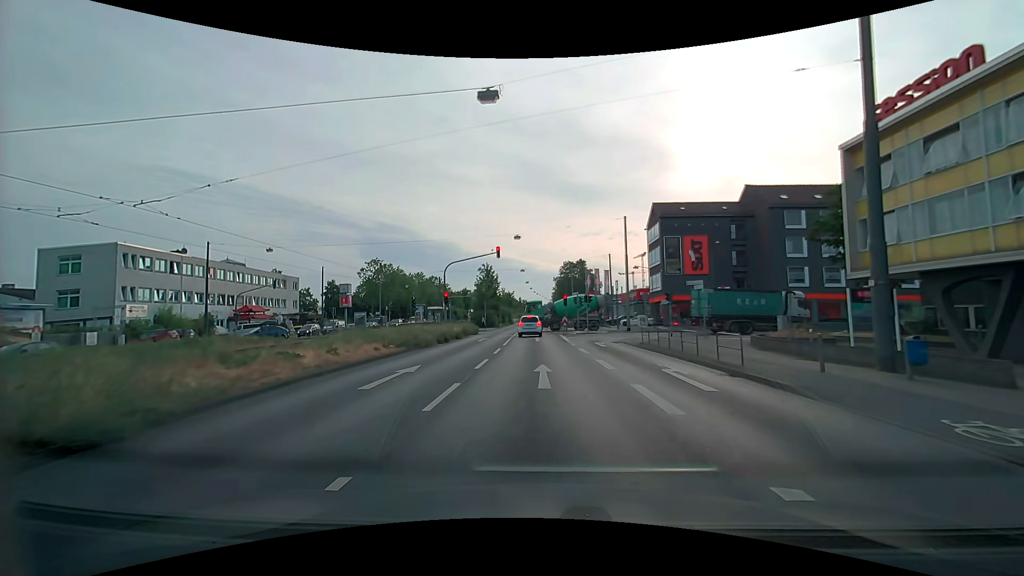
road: primary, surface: asphalt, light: Day
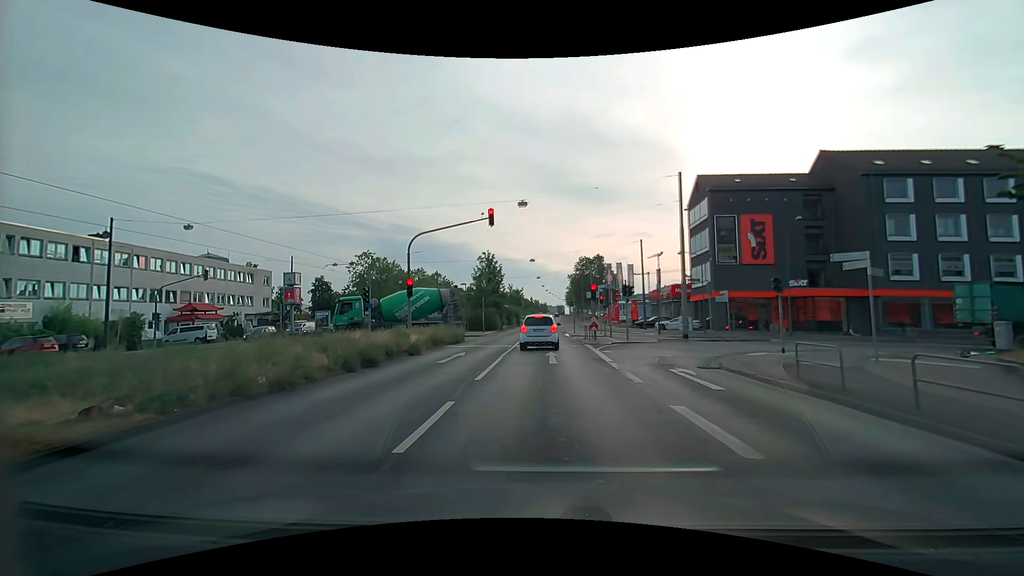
(-0.4, +14.2) m; -2°
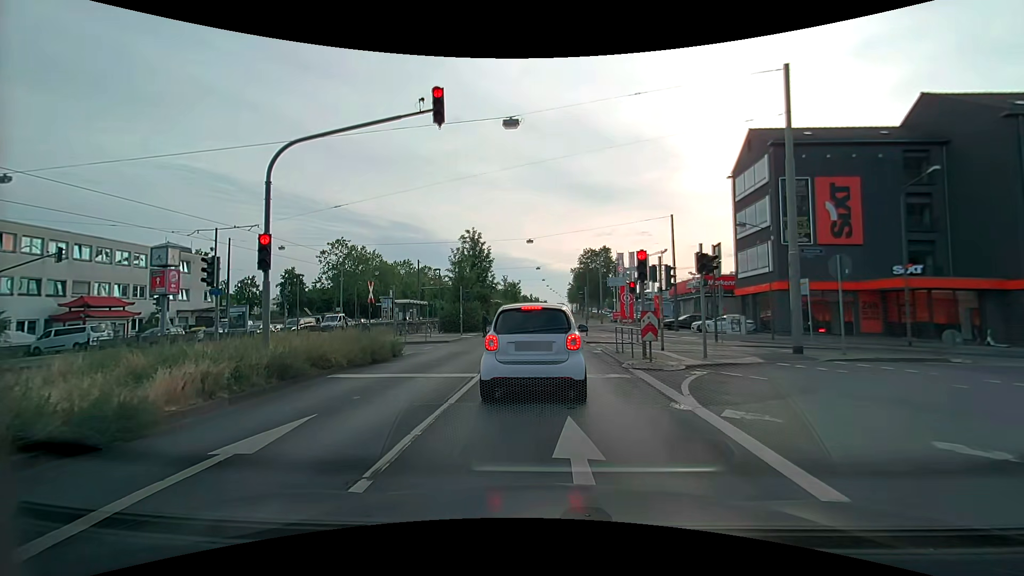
(0.0, +13.4) m; +1°
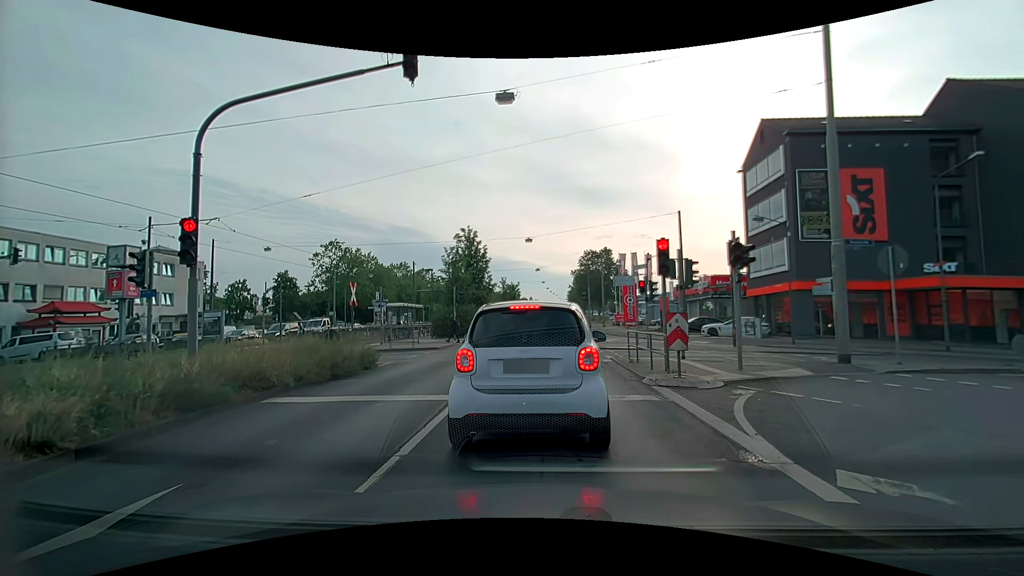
(0.0, +2.5) m; -1°
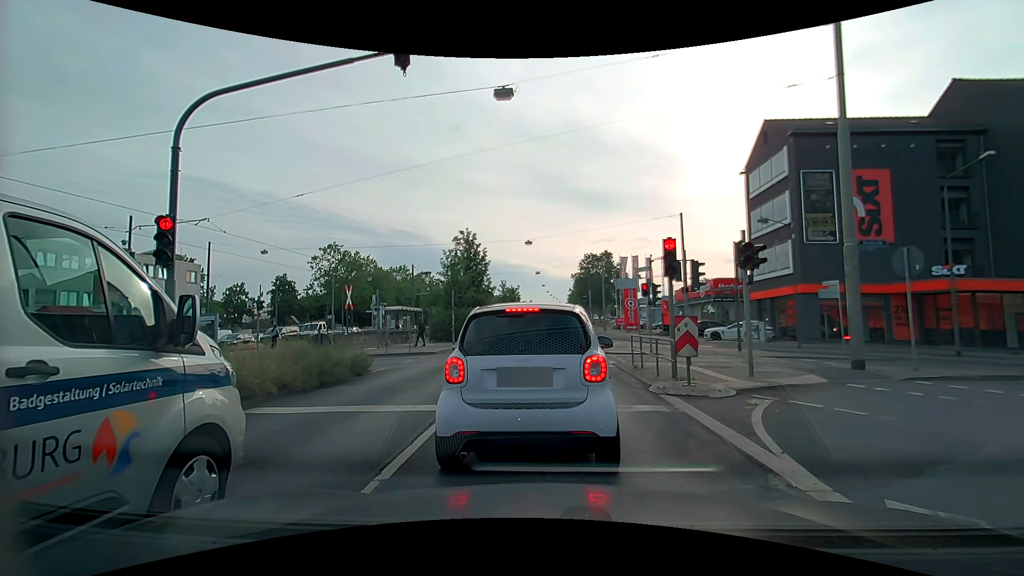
(0.0, +0.6) m; 0°
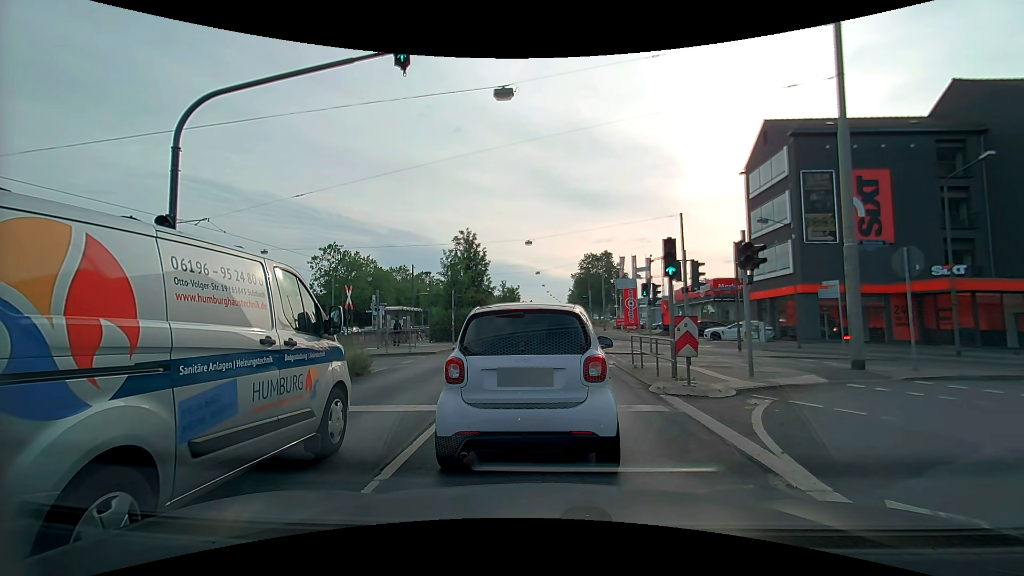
(0.0, 0.0) m; 0°
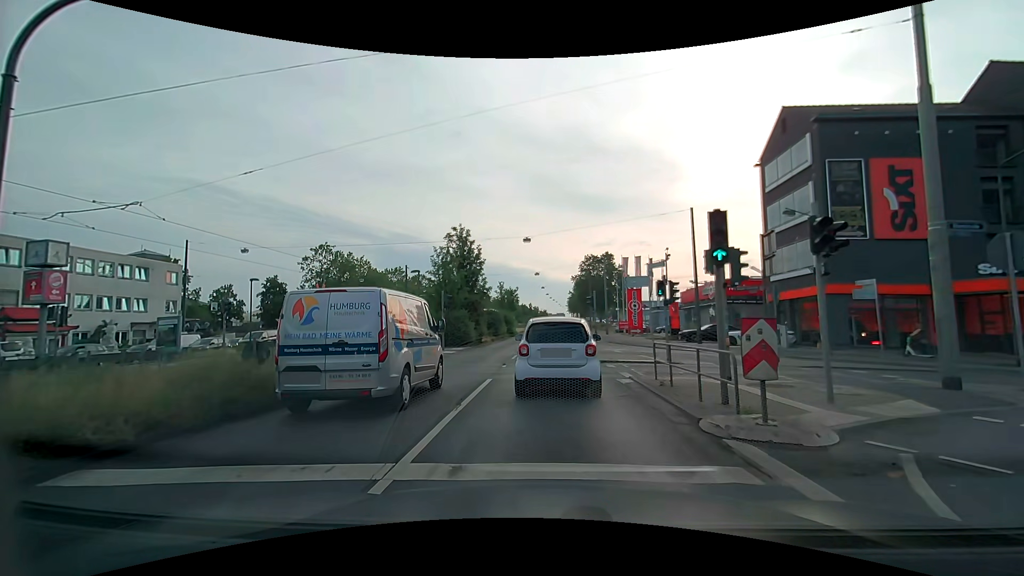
(0.0, +3.4) m; 0°
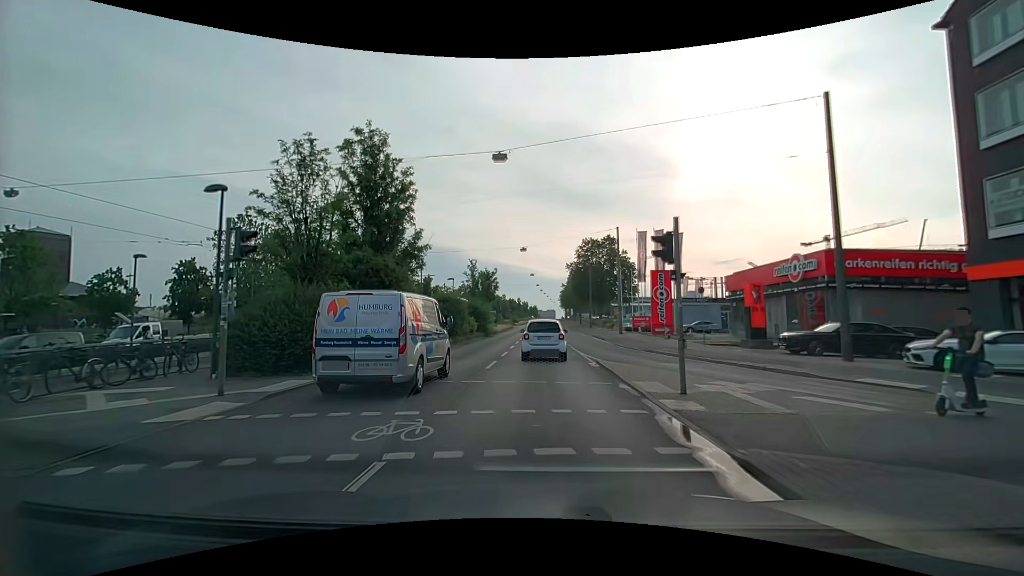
(+0.4, +20.4) m; +2°
(0, +10) (0, +20) (0, +30) (0, +40) (0, +50) (0, +60) (0, +70) (0, +80) (0, +90) (0, +100) m
